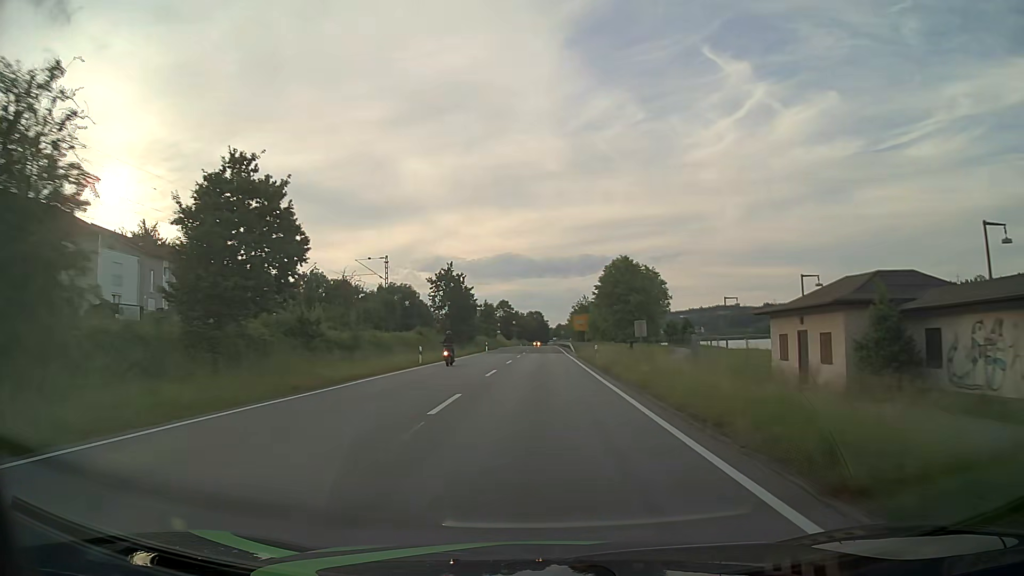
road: primary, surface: asphalt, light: Day
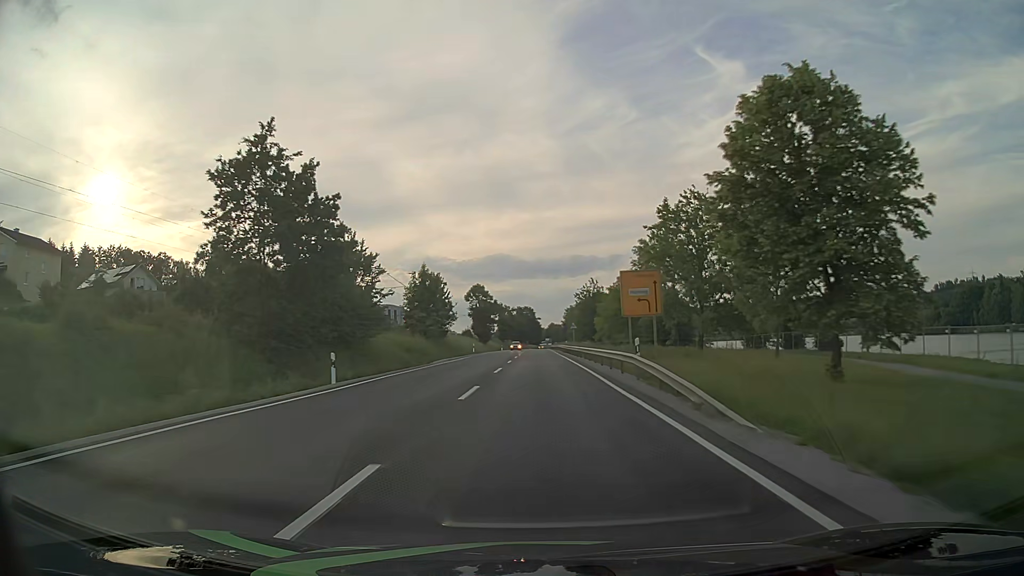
(+0.6, +57.2) m; +1°
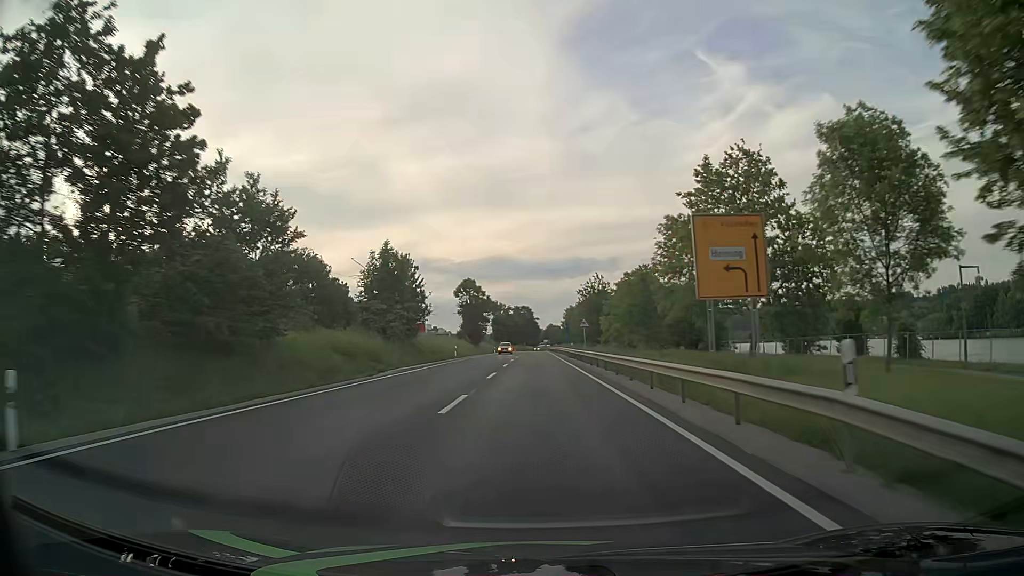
(0.0, +14.9) m; 0°
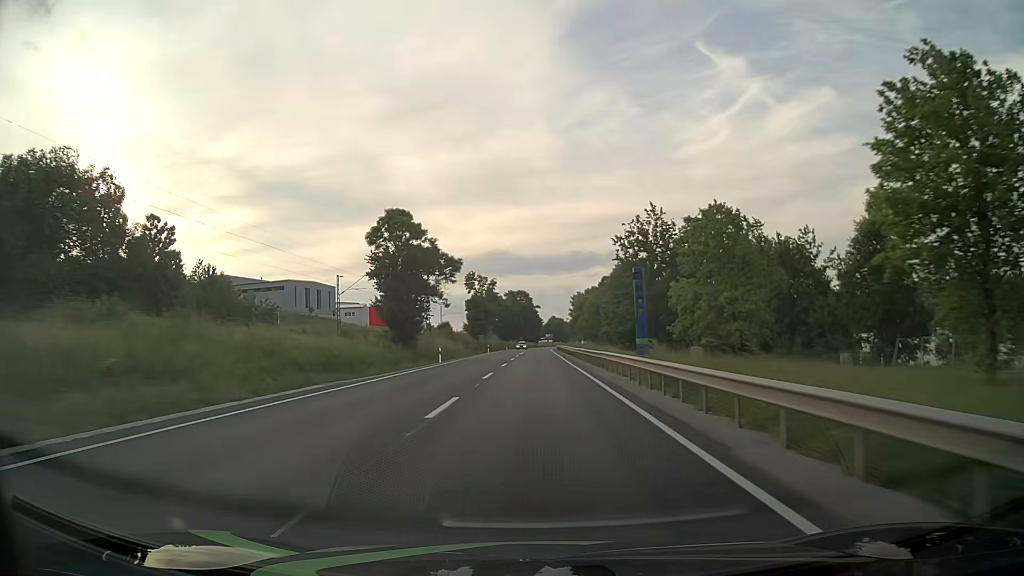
(+0.1, +60.9) m; 0°
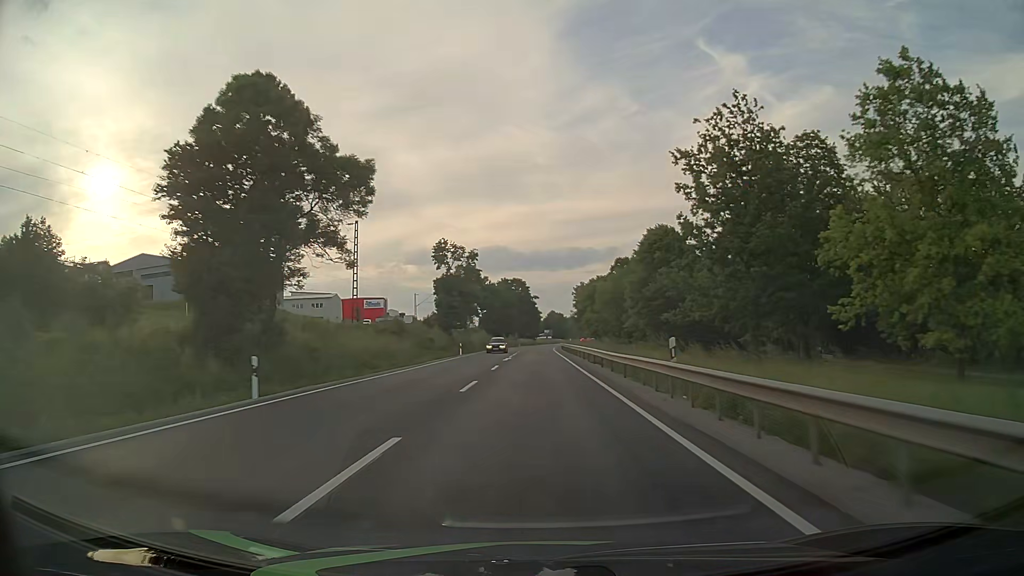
(0.0, +31.0) m; 0°
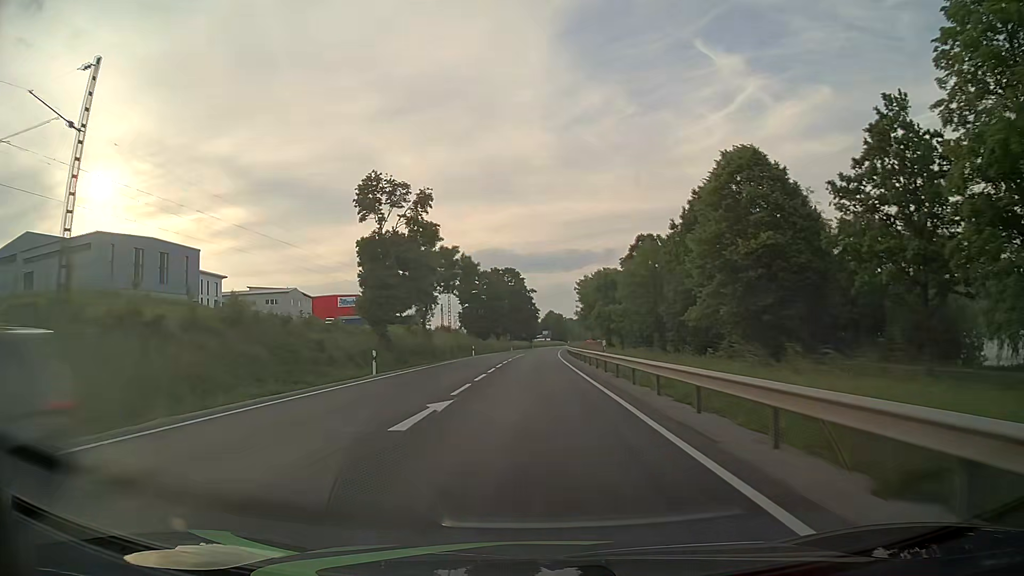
(0.0, +31.2) m; 0°
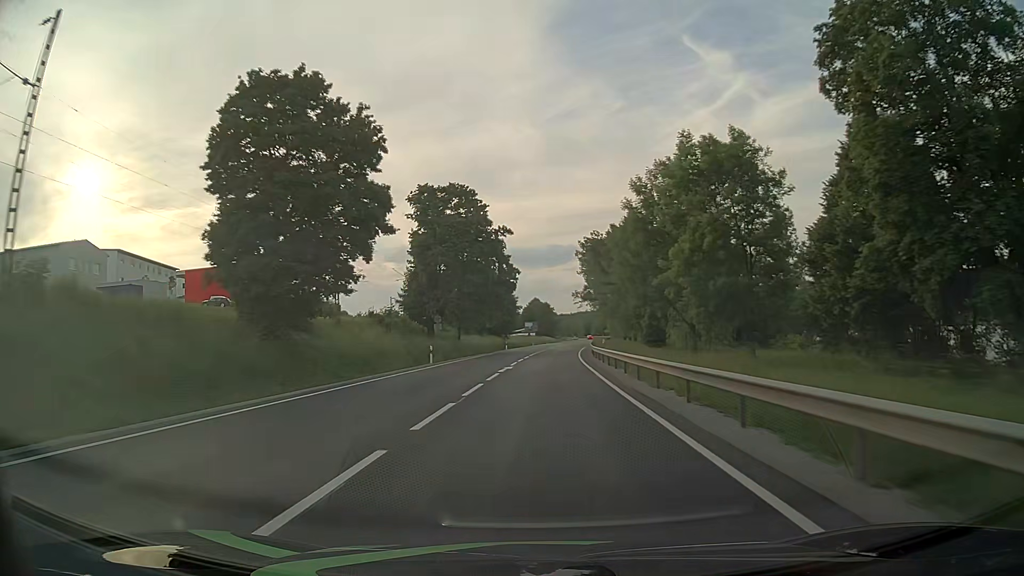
(+0.8, +78.6) m; +2°
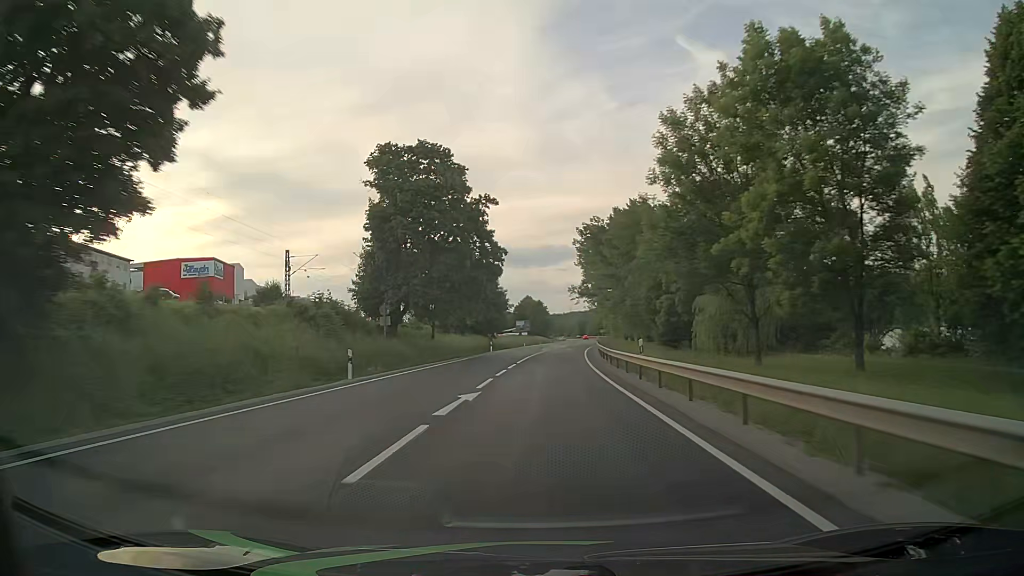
(+0.1, +15.8) m; 0°
(0, +10) (0, +20) (+1, +30) (+1, +40) (+2, +50) (+2, +60) (+3, +70) (+4, +80) (+5, +90) (+6, +100) m
